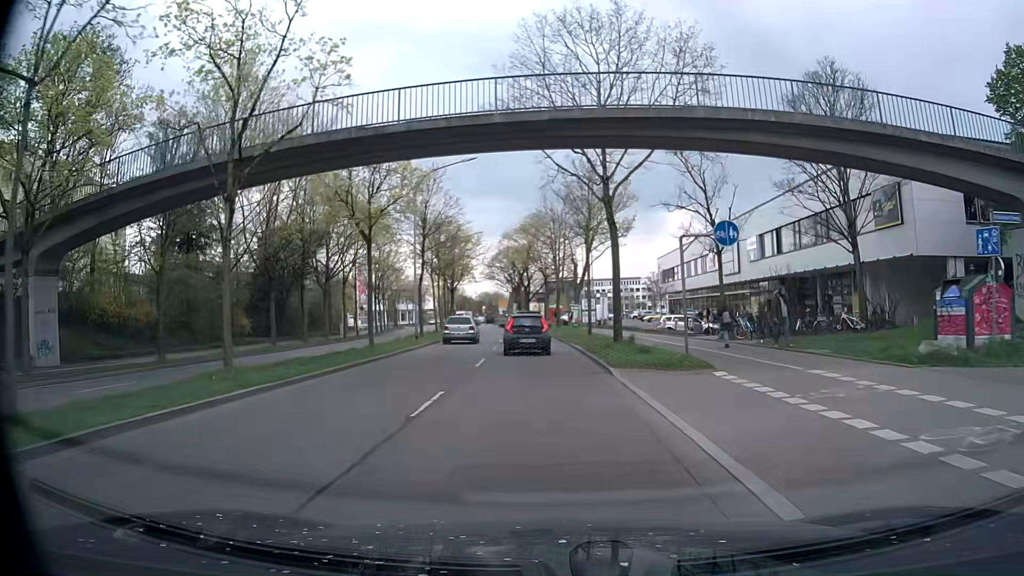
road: primary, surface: asphalt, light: Day
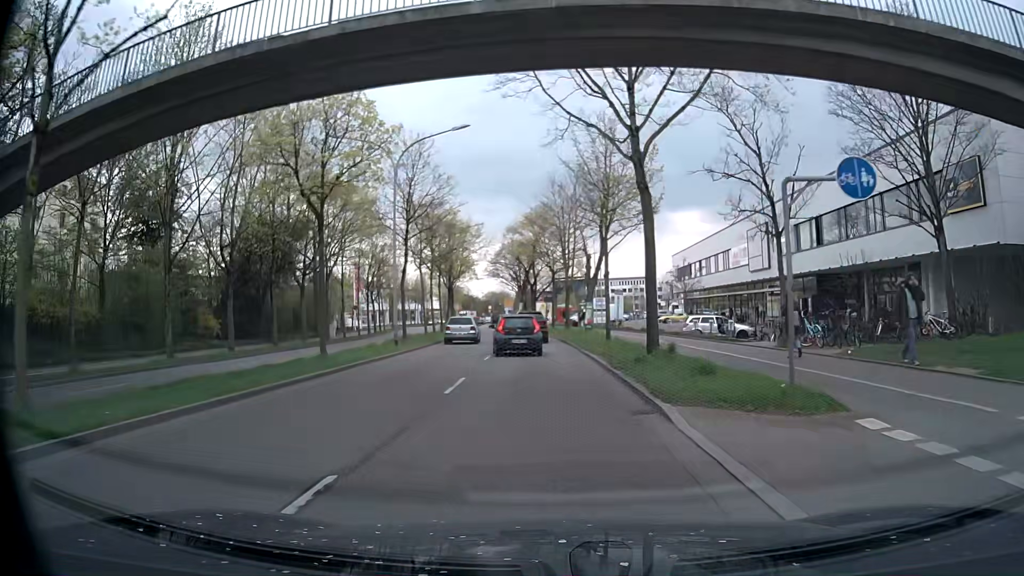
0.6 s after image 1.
(-0.2, +6.5) m; -2°
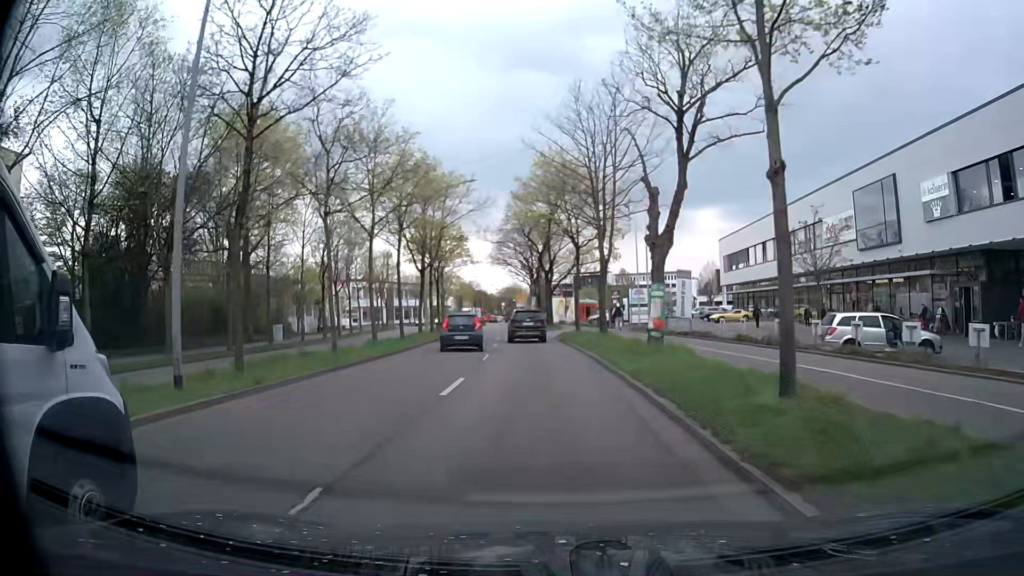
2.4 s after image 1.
(-0.4, +19.0) m; -2°
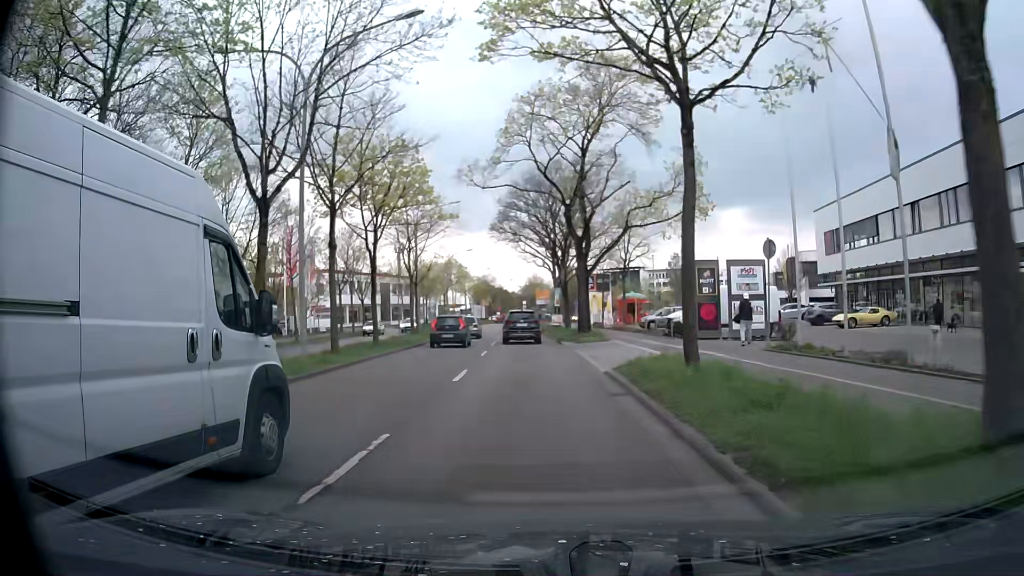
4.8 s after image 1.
(-0.6, +24.8) m; -3°
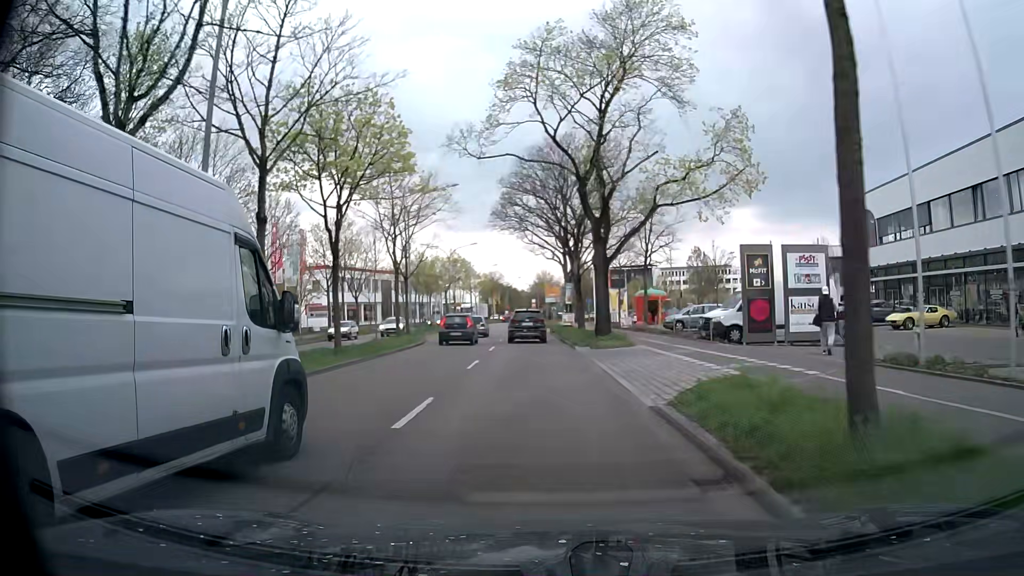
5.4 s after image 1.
(0.0, +6.2) m; 0°
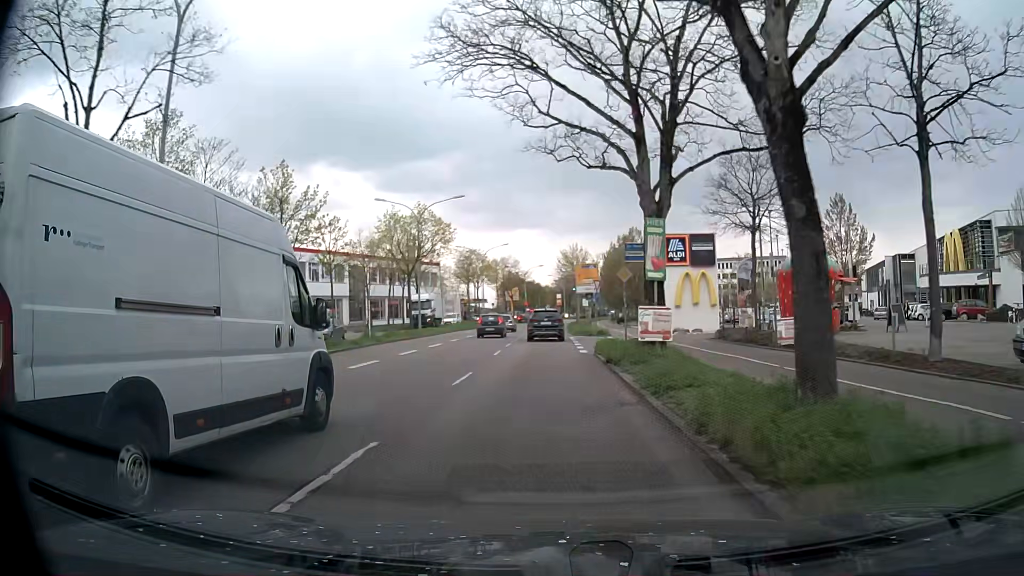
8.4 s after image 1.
(-1.2, +31.1) m; -2°
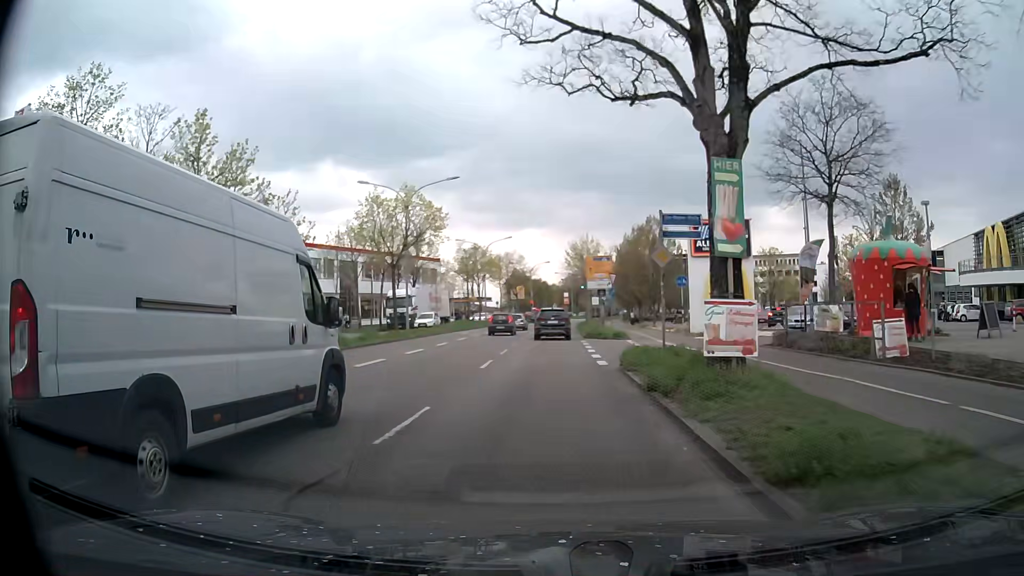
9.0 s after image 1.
(-0.1, +6.3) m; -2°
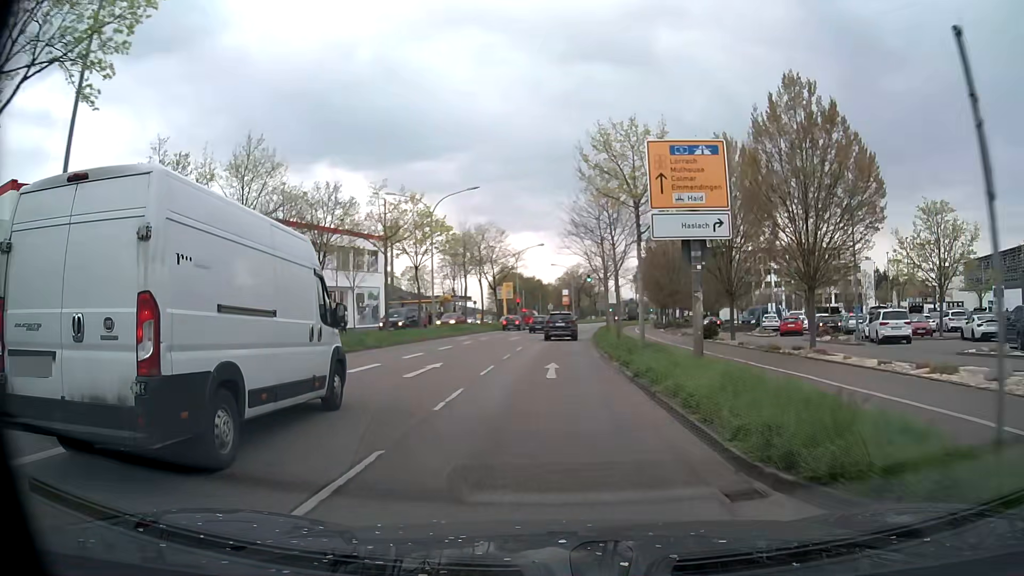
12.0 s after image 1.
(+0.2, +31.5) m; +1°
(0, +10) (0, +20) (0, +30) (0, +40) (+1, +50) (+2, +60) (+3, +70) (+4, +80) (+6, +90) (+8, +99) m
